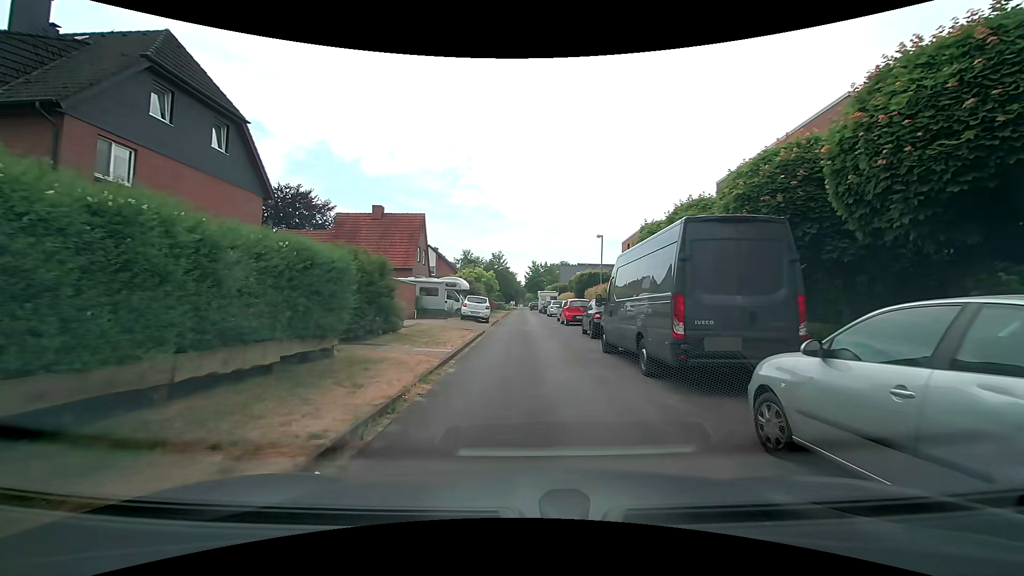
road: residential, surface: asphalt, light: Day
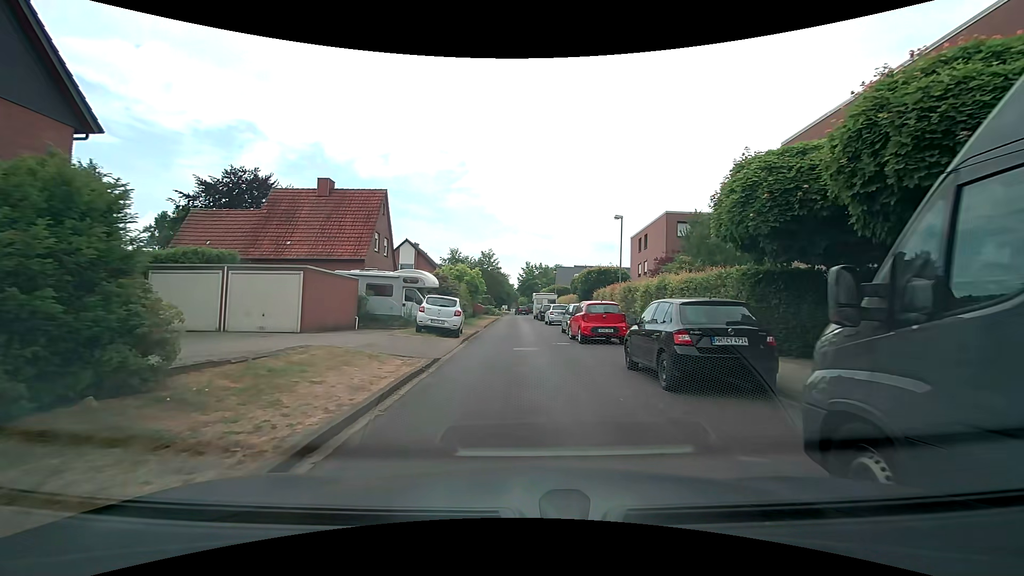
(+0.4, +10.5) m; +3°
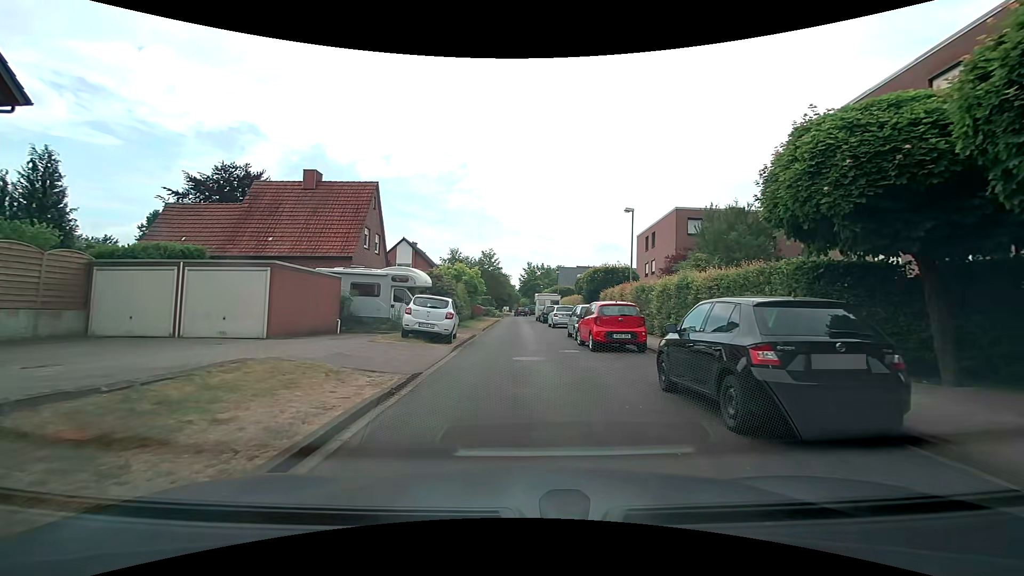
(0.0, +2.5) m; -1°
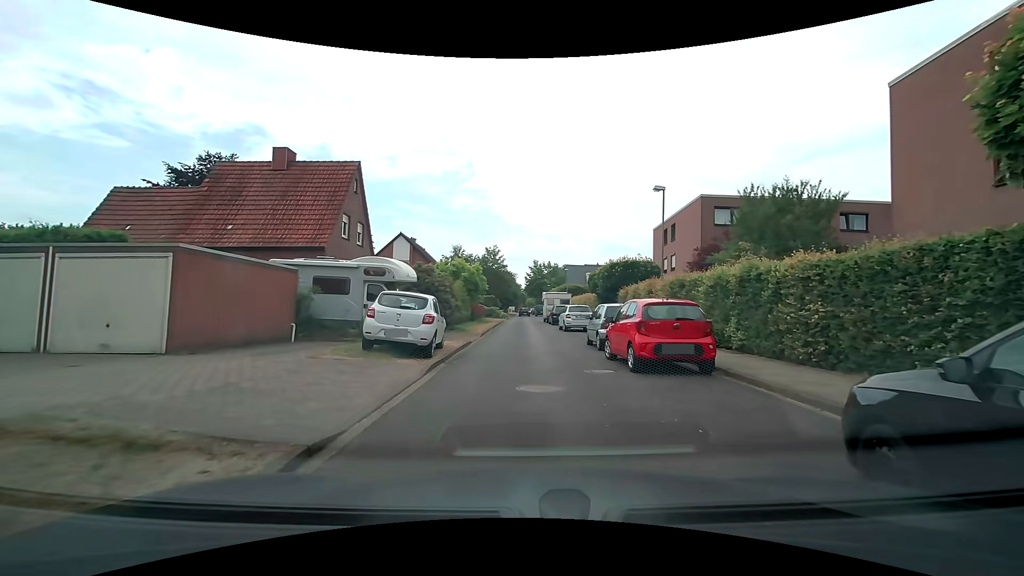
(0.0, +4.7) m; -1°
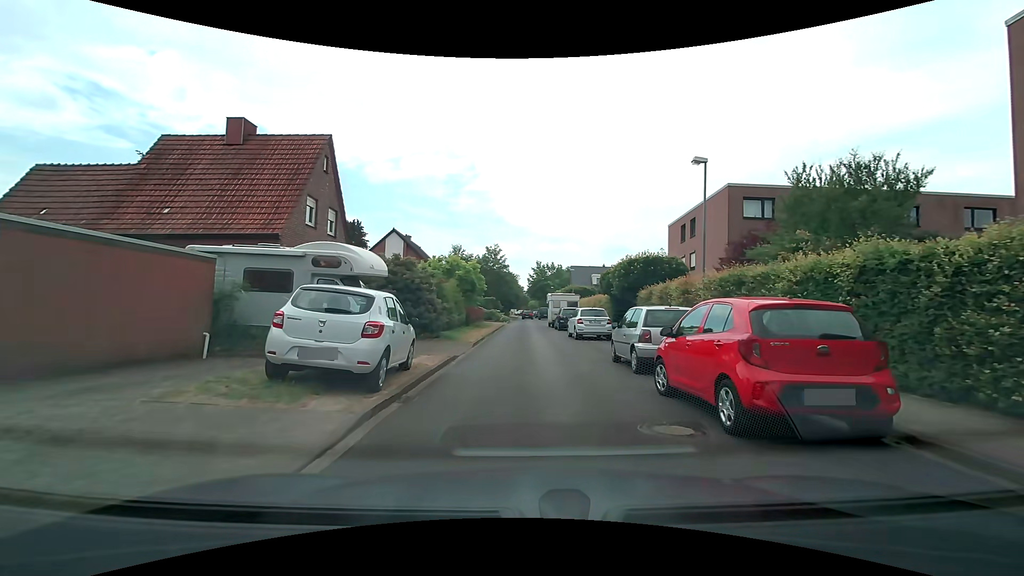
(0.0, +4.6) m; -1°
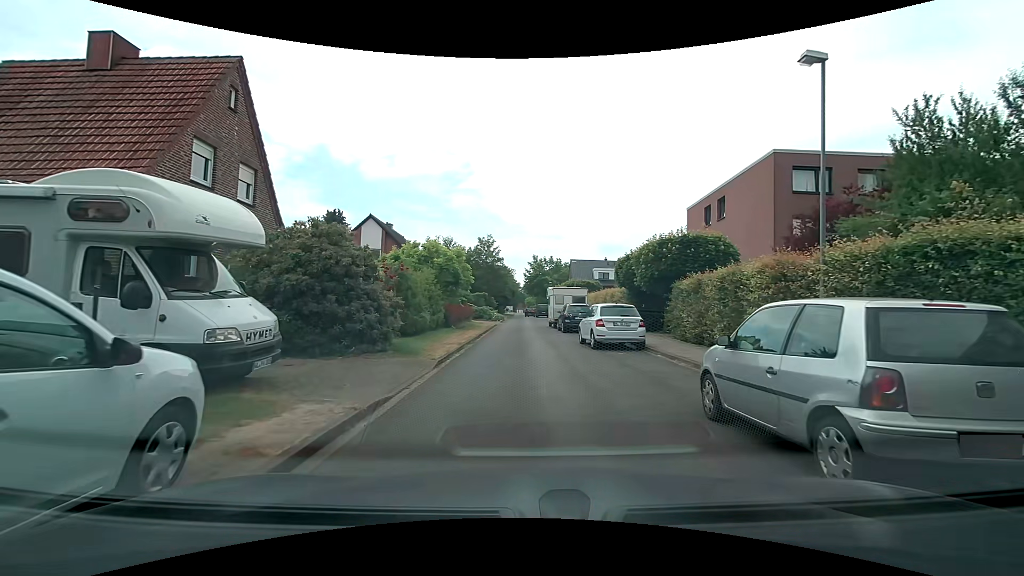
(+0.1, +6.9) m; +2°
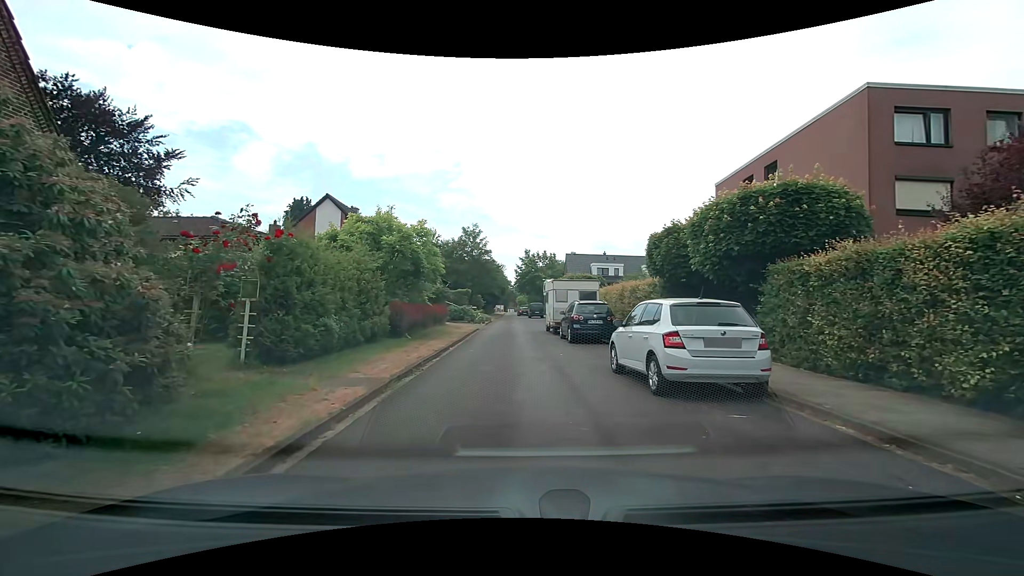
(0.0, +8.4) m; 0°
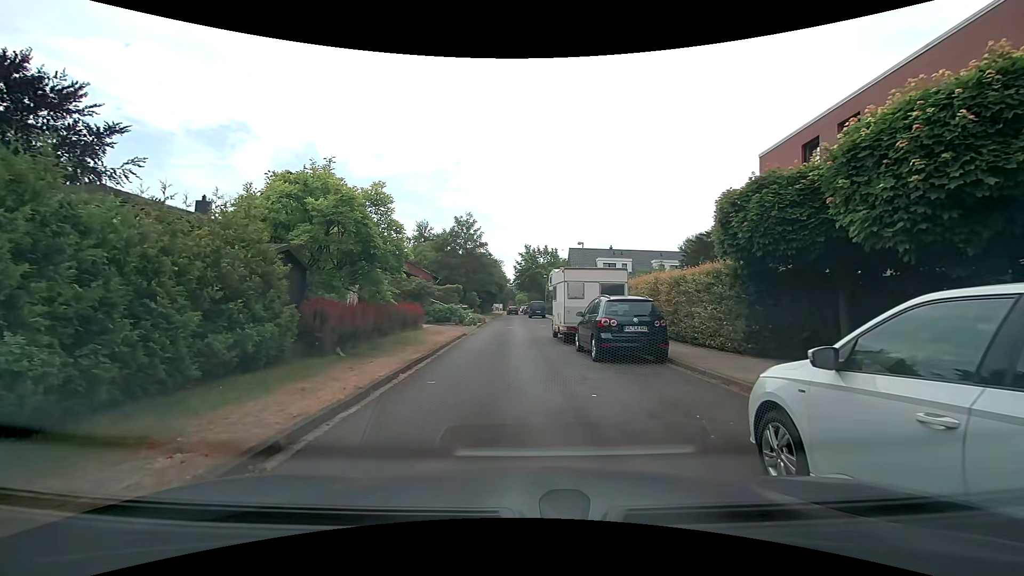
(0.0, +6.4) m; +2°
